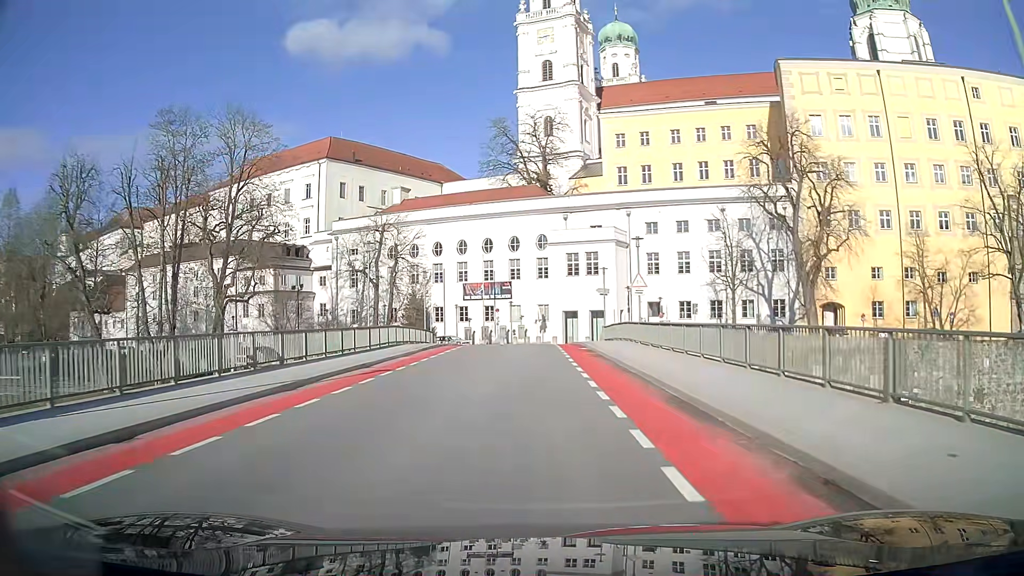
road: primary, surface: asphalt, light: Day
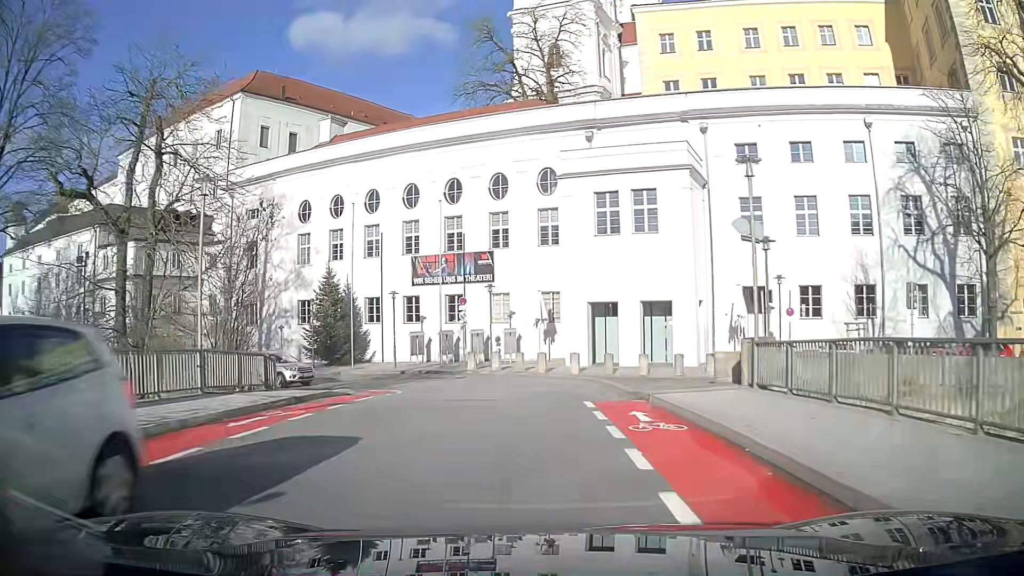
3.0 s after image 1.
(0.0, +31.7) m; 0°
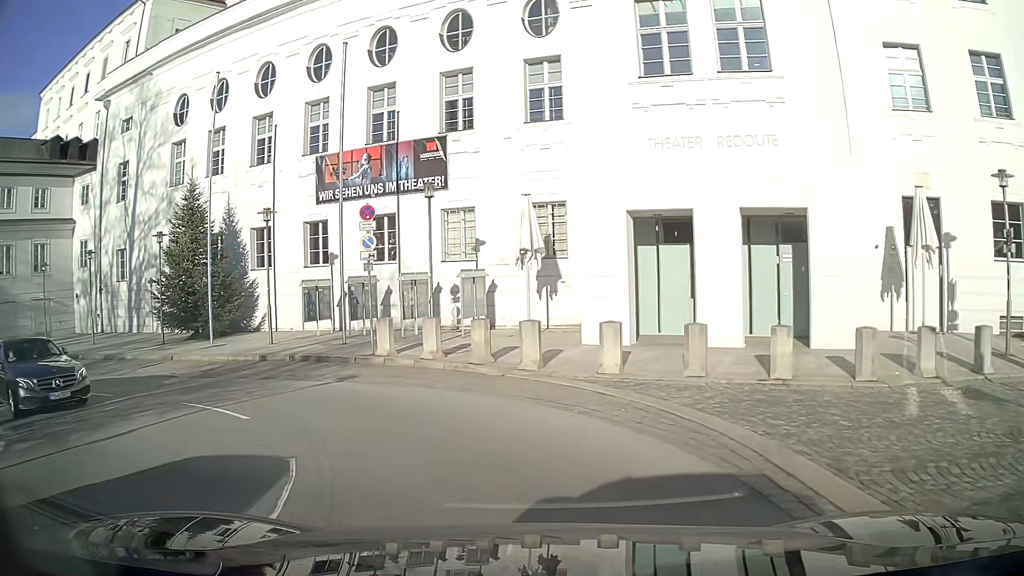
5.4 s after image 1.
(+0.2, +18.0) m; -3°
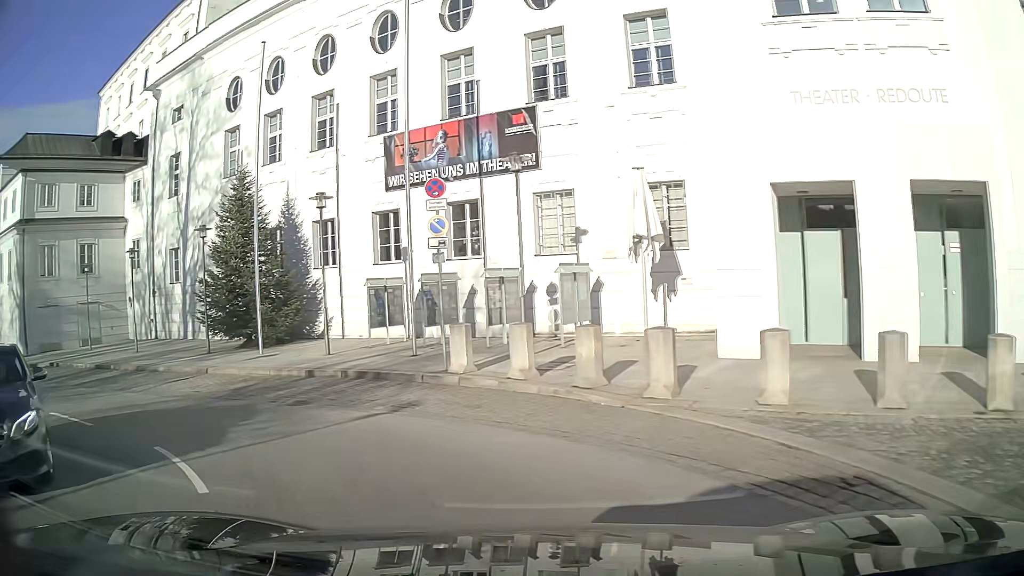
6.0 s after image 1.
(-0.5, +3.9) m; -14°
(-3, +9) (-11, +16) (-19, +22) (-27, +27) (-35, +33) (-44, +39) (-52, +44) (-61, +48) (-71, +49) (-81, +49) m
